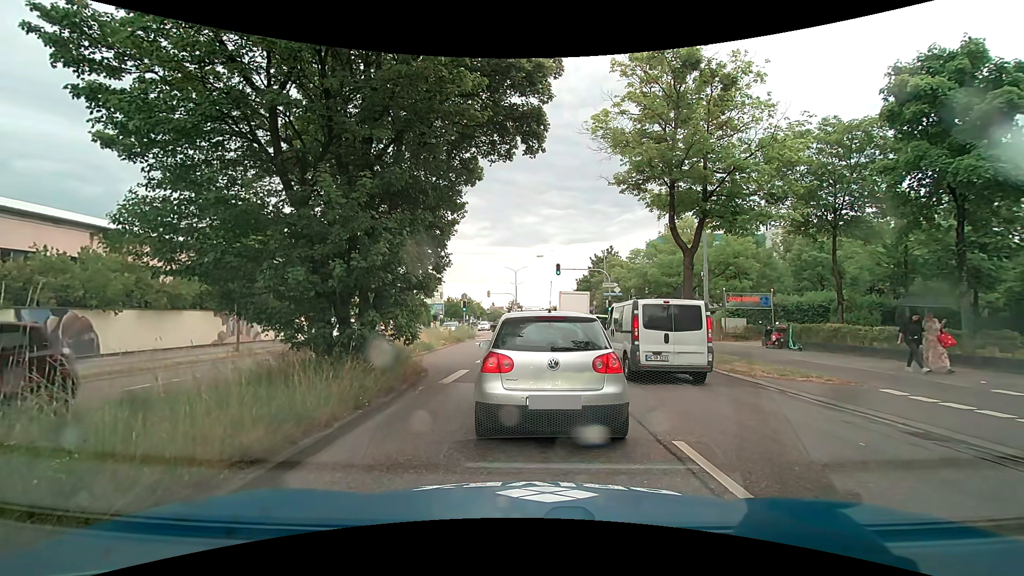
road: primary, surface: asphalt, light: Day
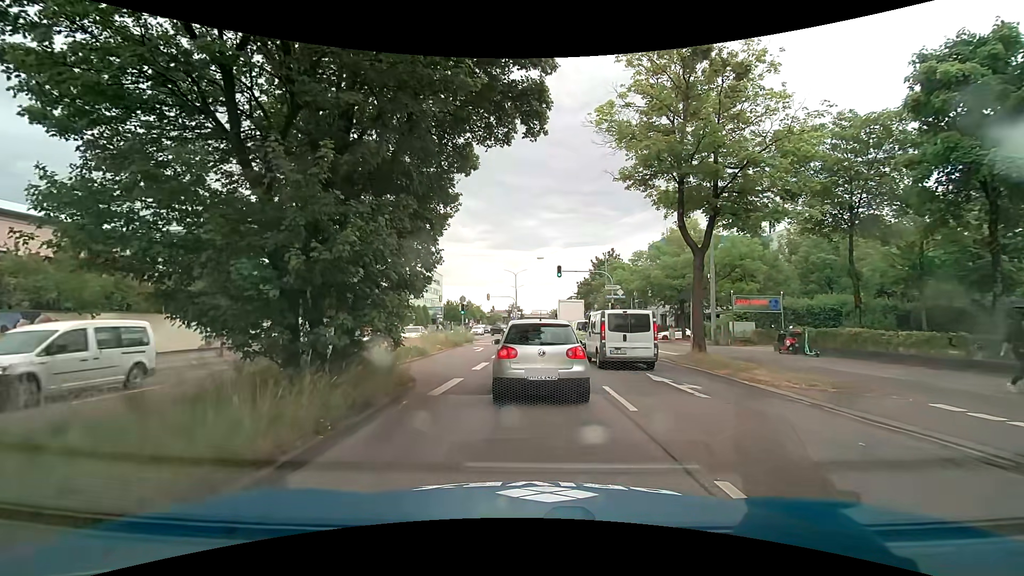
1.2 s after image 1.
(0.0, +1.4) m; 0°
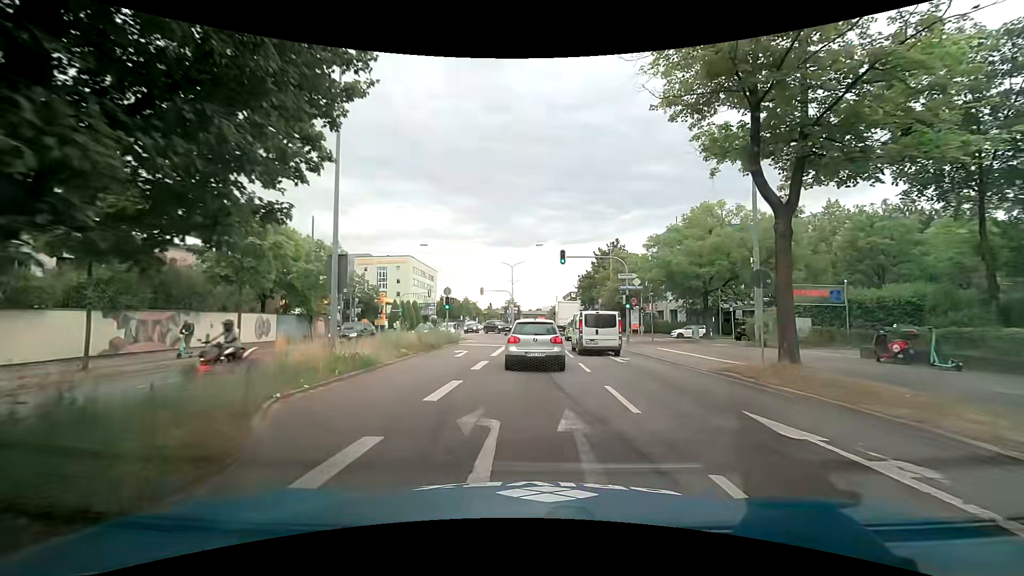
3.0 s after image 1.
(+0.1, +7.3) m; 0°
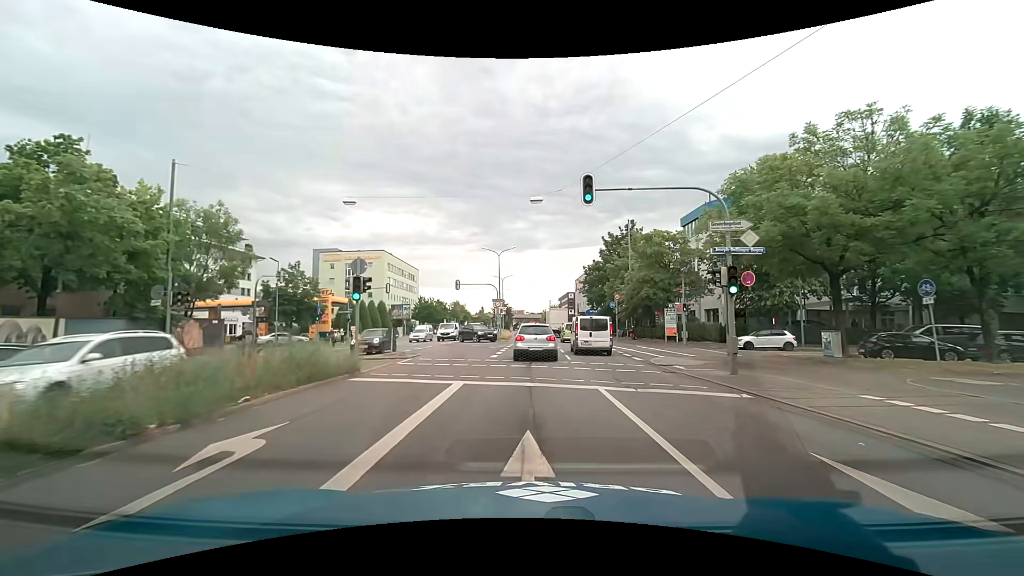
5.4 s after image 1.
(0.0, +18.2) m; +1°
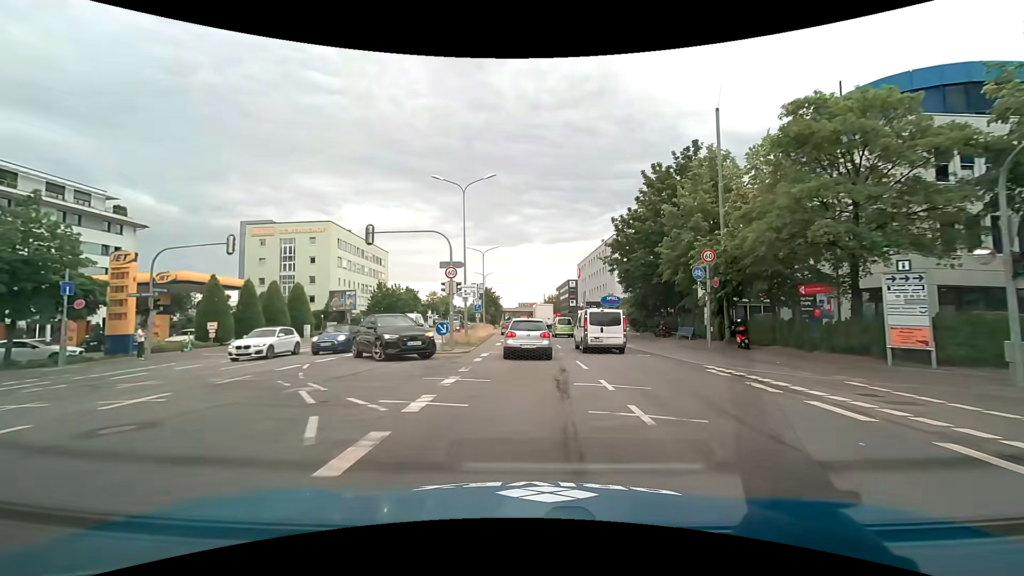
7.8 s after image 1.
(+0.2, +27.1) m; +1°
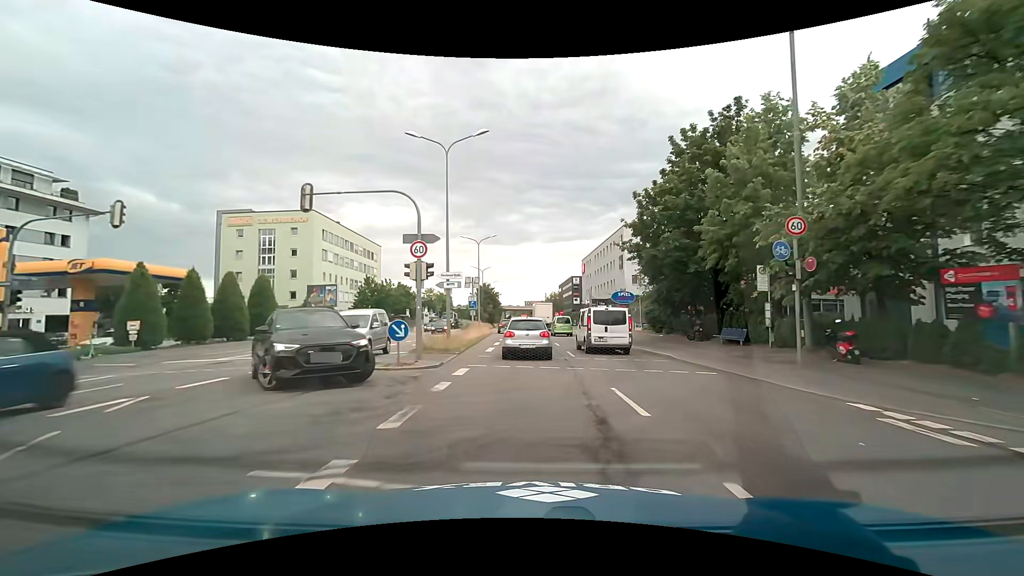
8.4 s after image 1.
(0.0, +7.3) m; 0°
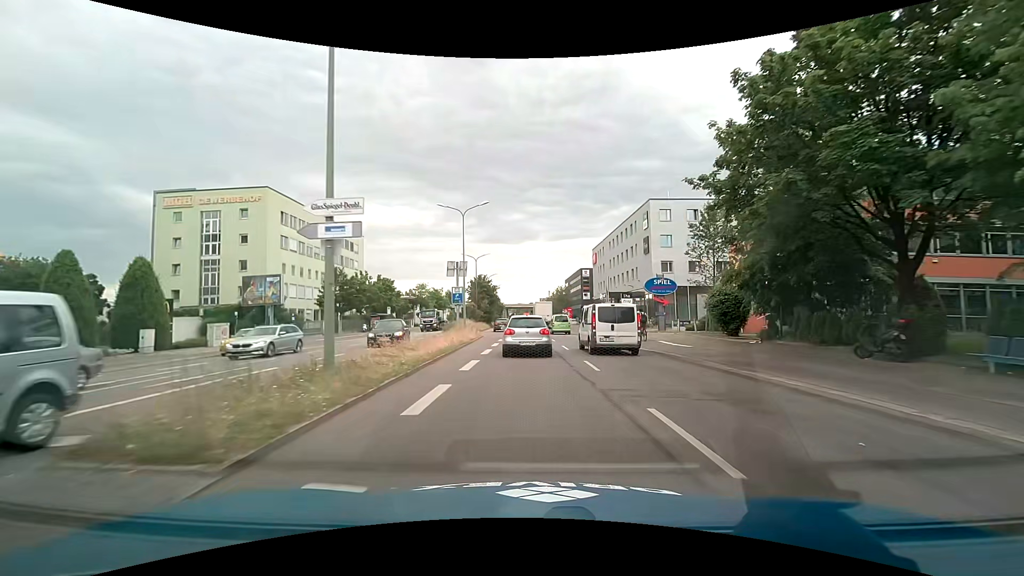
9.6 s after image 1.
(-0.1, +14.8) m; -1°
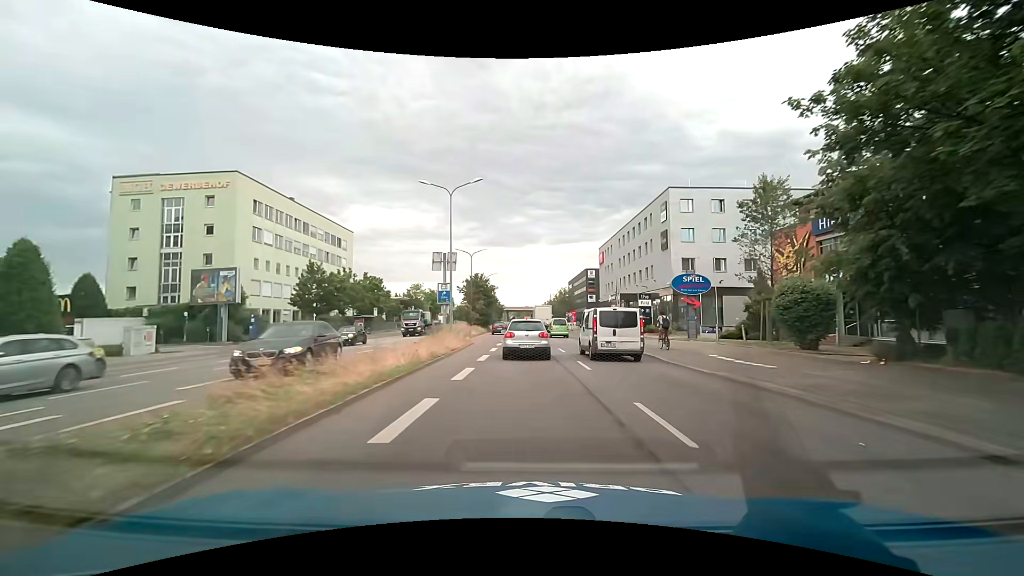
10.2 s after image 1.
(0.0, +7.5) m; +1°
(0, +10) (0, +20) (0, +30) (-1, +40) (-1, +50) (-1, +60) (-1, +70) (-2, +80) (-2, +90) (-2, +100) m
